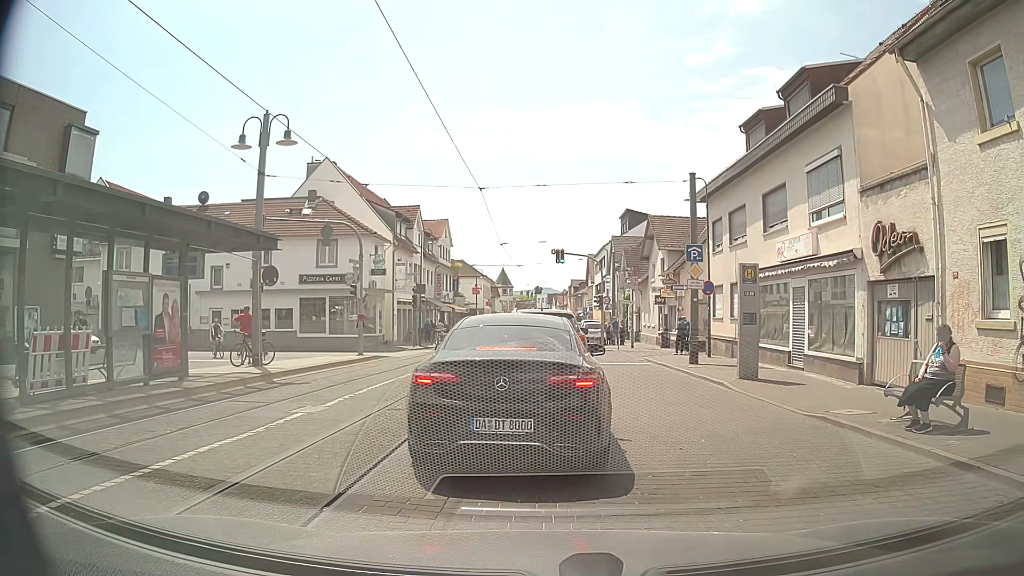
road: tertiary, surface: sett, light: Day
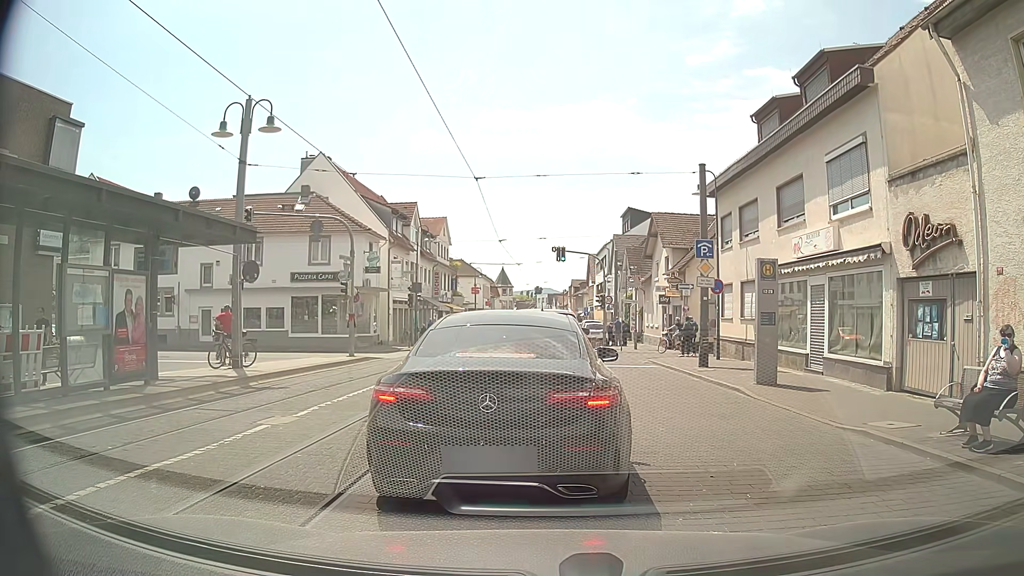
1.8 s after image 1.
(0.0, +1.3) m; 0°
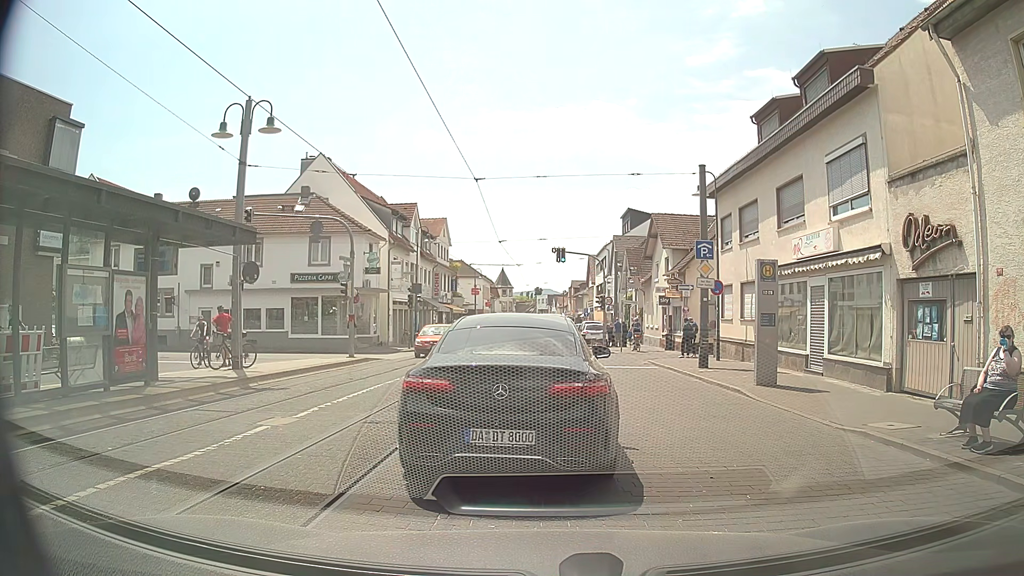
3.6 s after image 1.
(0.0, +0.1) m; 0°
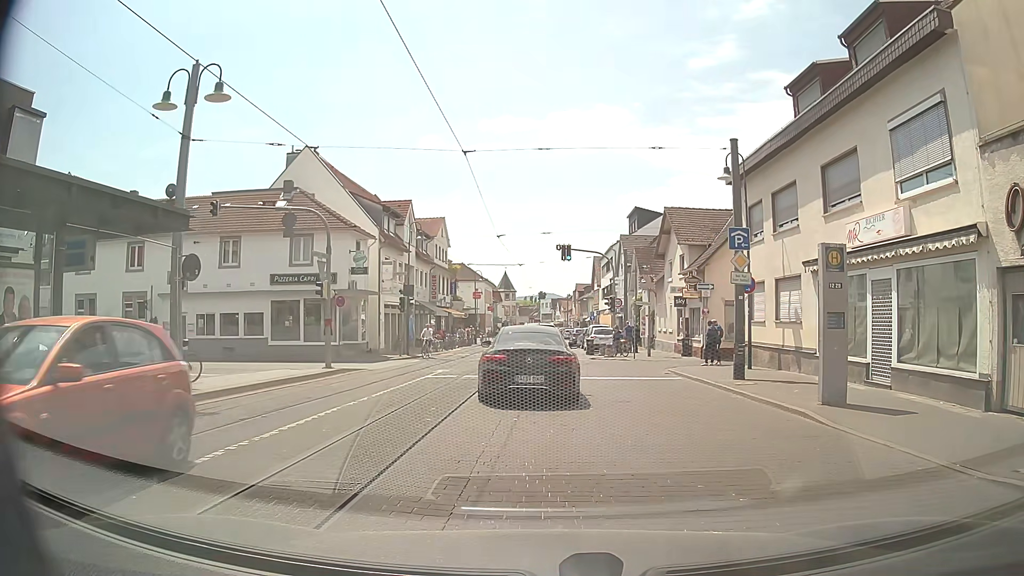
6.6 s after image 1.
(0.0, +3.7) m; -1°
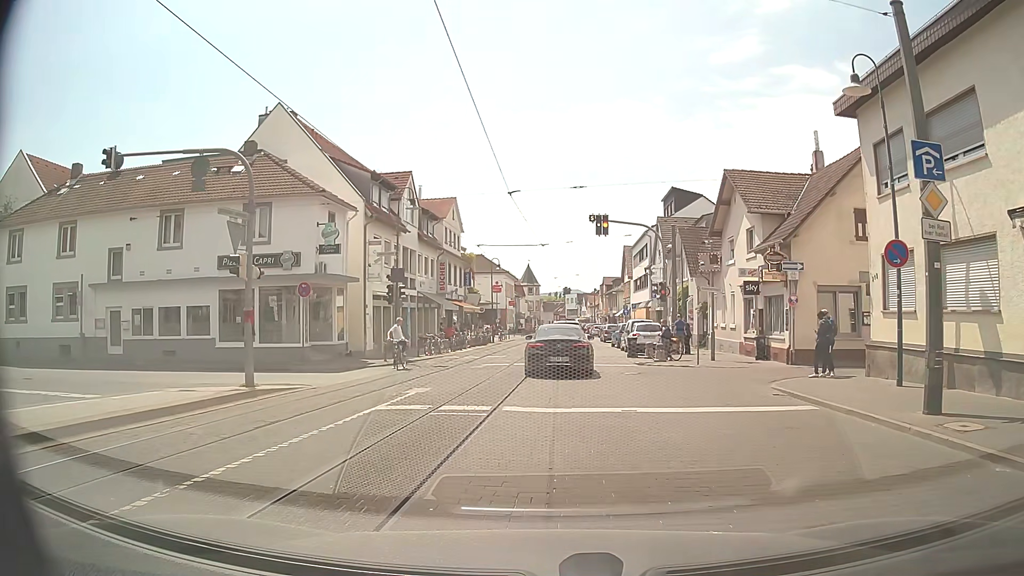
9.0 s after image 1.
(-0.1, +8.6) m; -1°
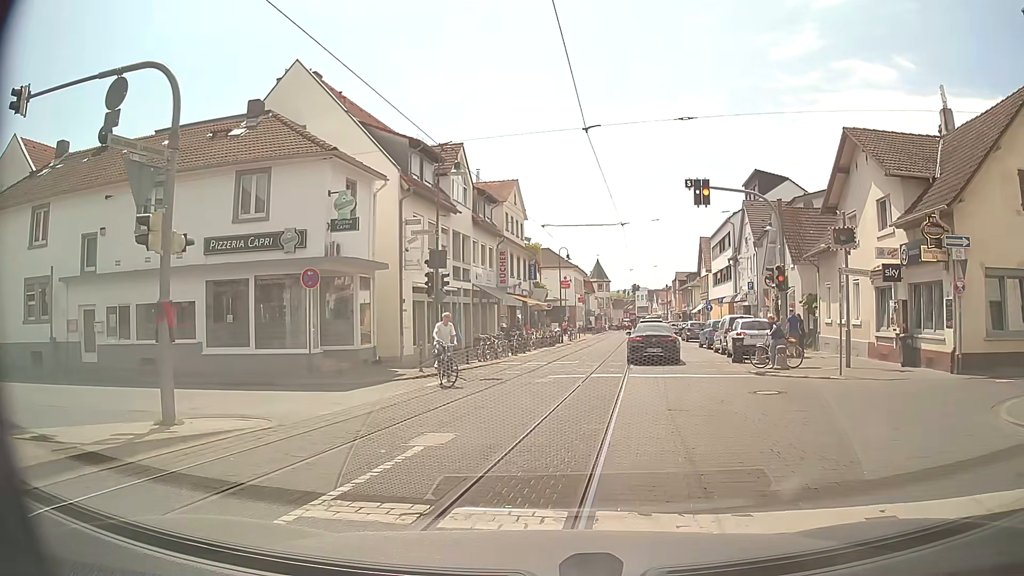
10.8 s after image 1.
(-0.3, +6.4) m; -5°
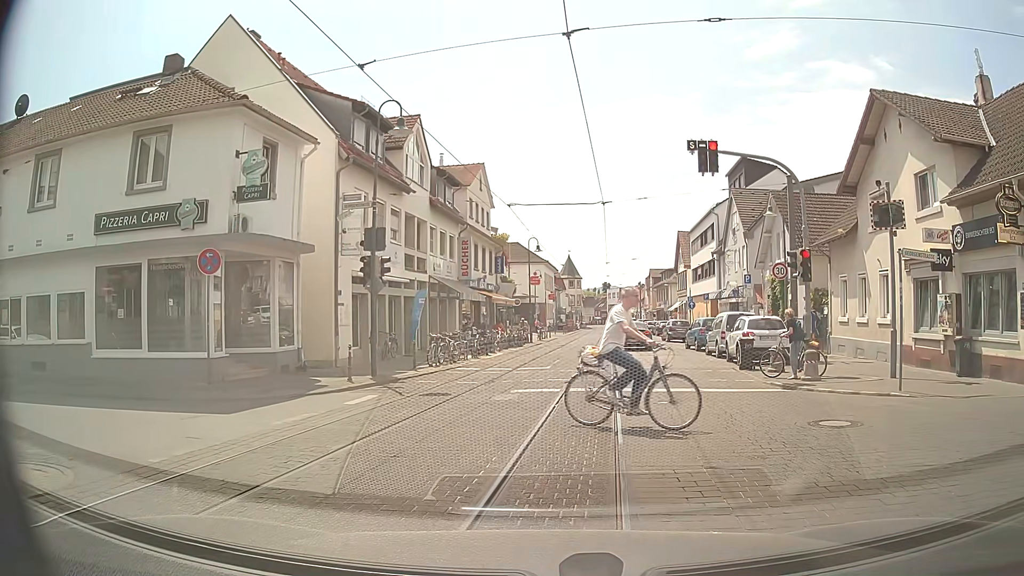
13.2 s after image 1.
(0.0, +4.4) m; +2°
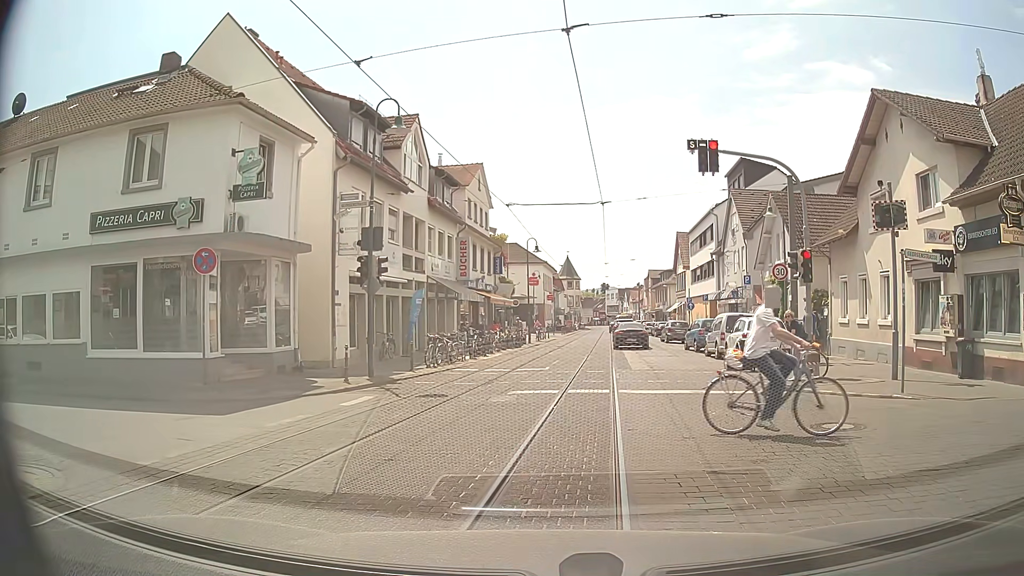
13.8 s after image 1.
(0.0, +0.2) m; 0°
